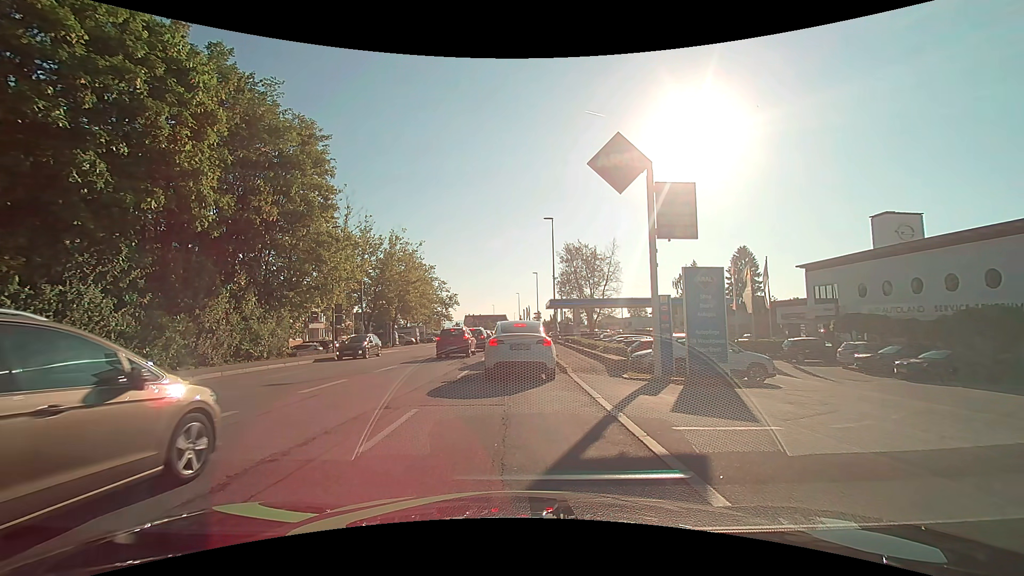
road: tertiary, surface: asphalt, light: Day
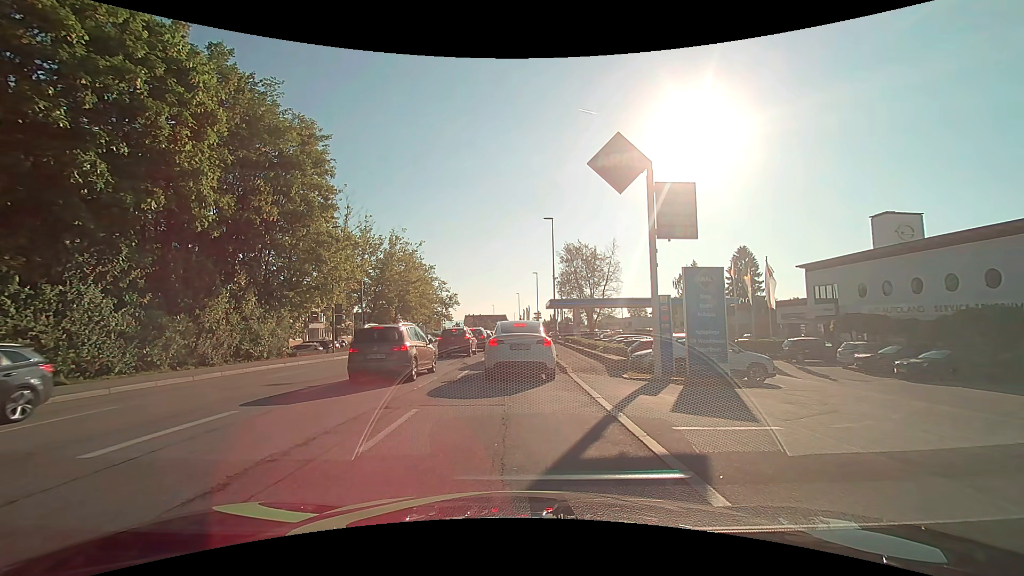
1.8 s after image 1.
(0.0, 0.0) m; 0°
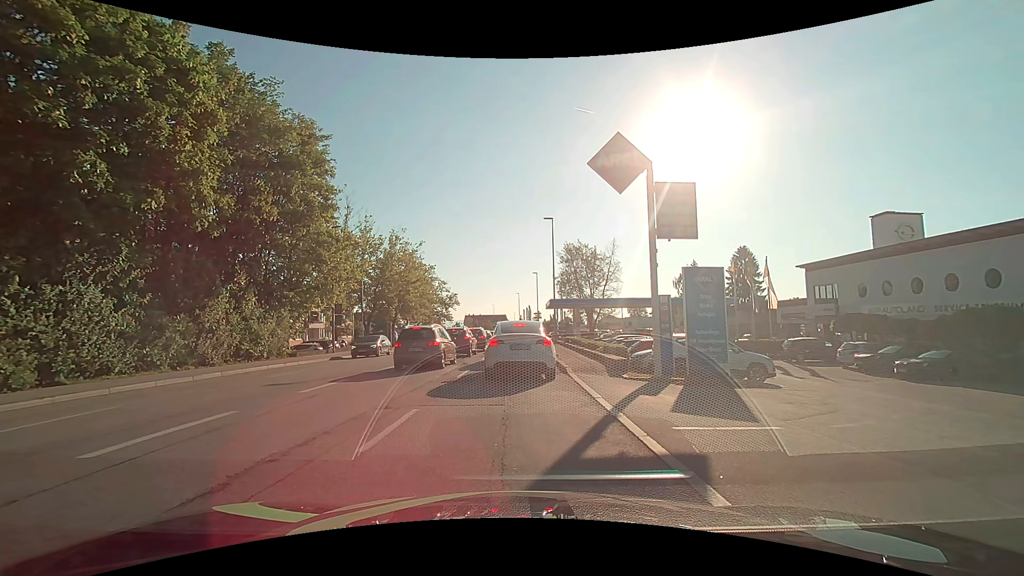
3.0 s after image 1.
(0.0, 0.0) m; 0°
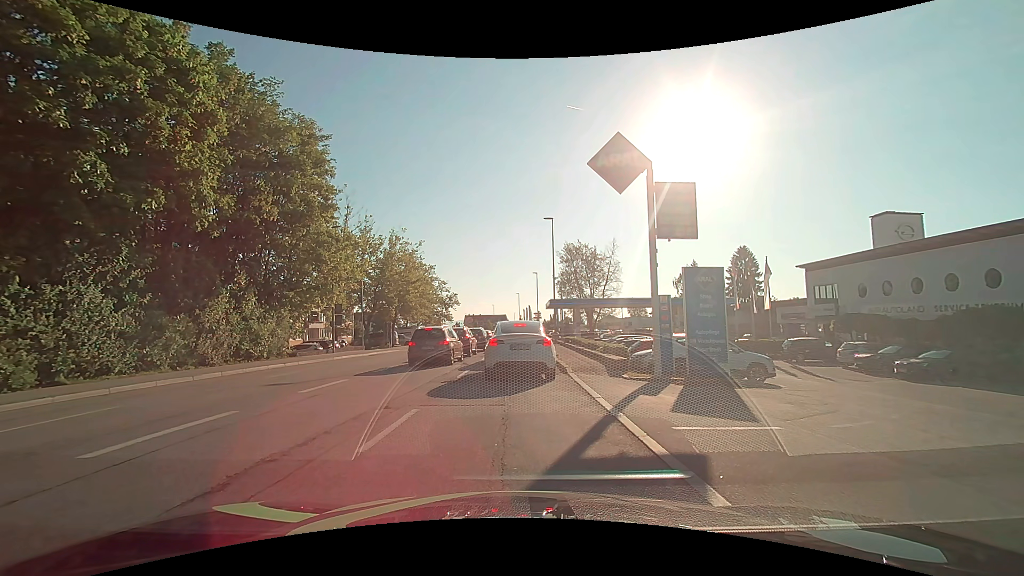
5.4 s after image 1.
(0.0, 0.0) m; 0°
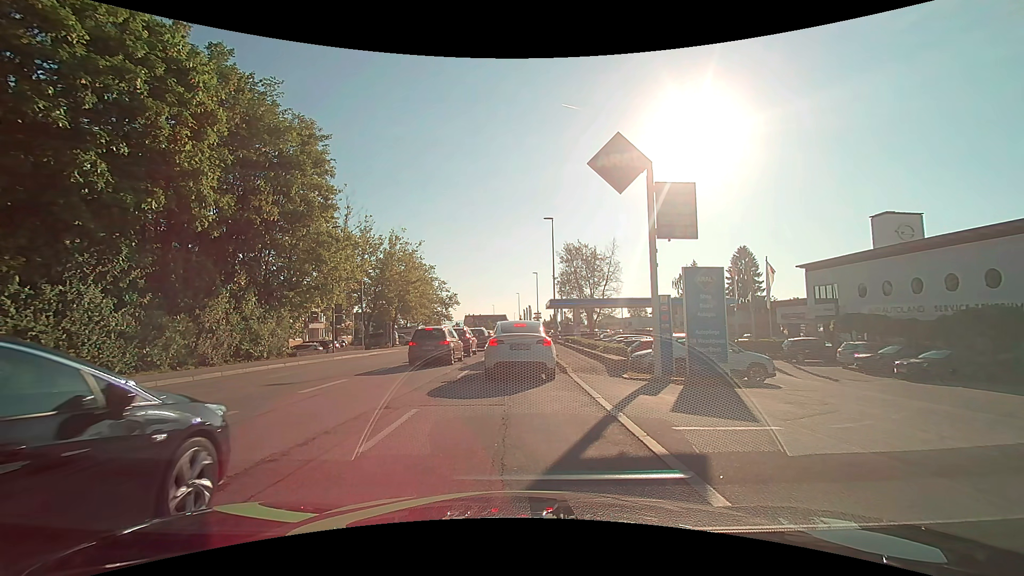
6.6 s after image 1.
(0.0, 0.0) m; 0°
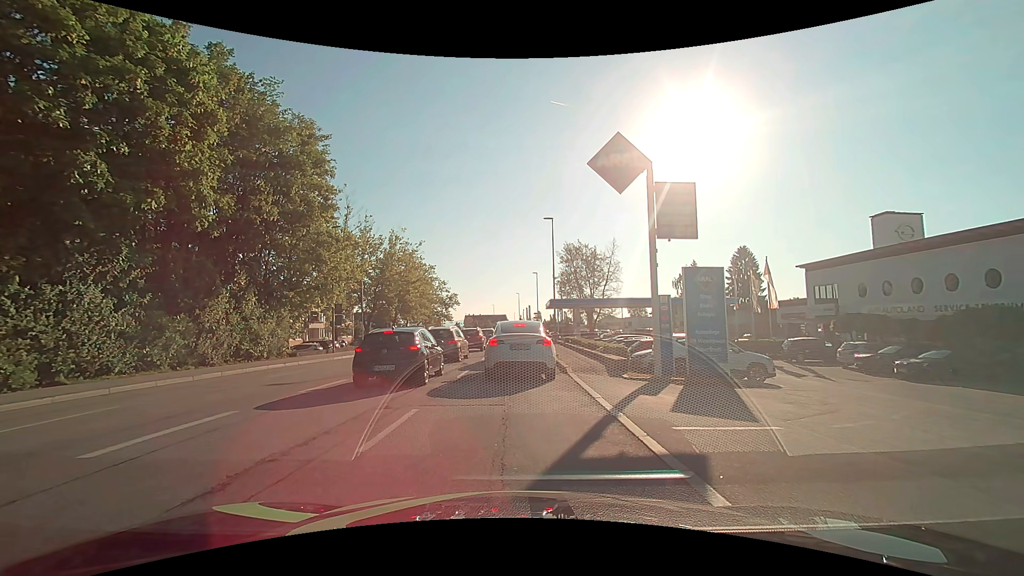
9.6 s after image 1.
(0.0, 0.0) m; 0°
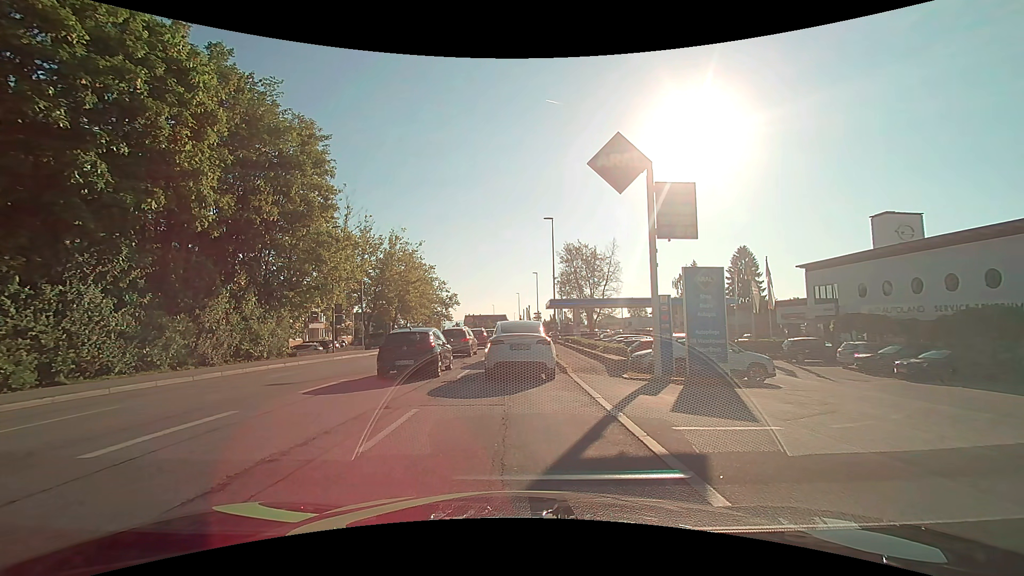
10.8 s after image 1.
(0.0, 0.0) m; 0°
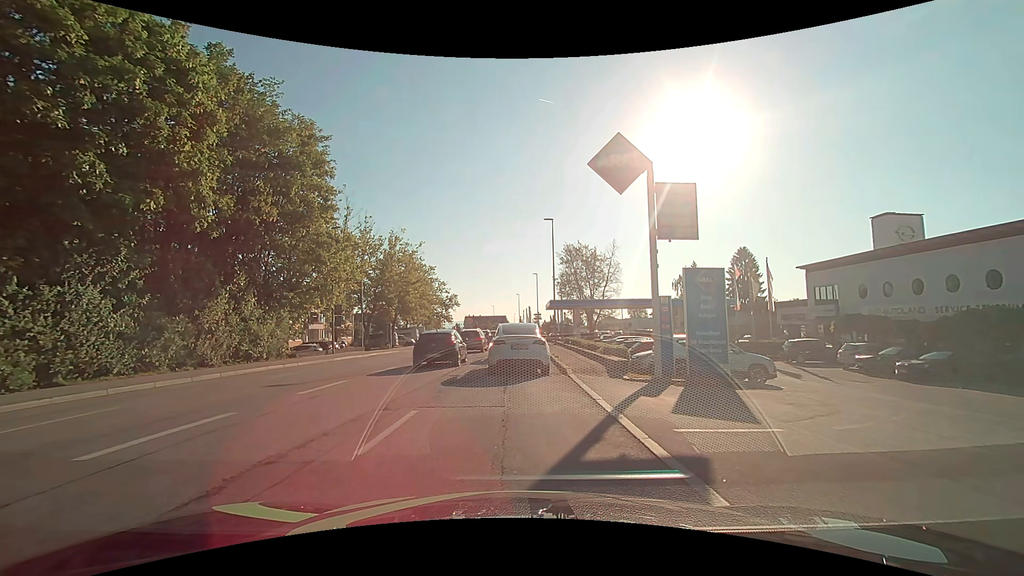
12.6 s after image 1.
(0.0, 0.0) m; 0°
